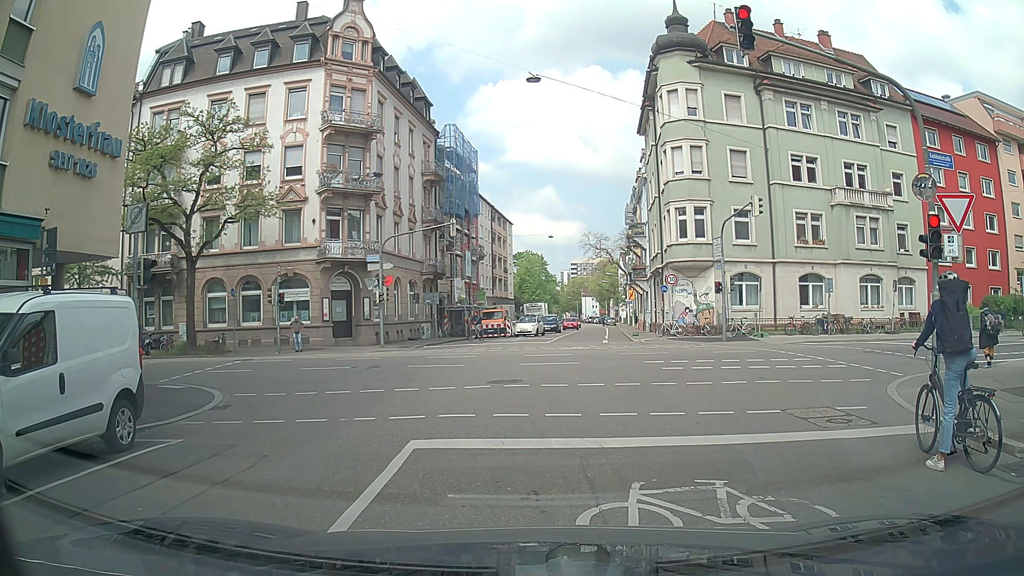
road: residential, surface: asphalt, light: Day
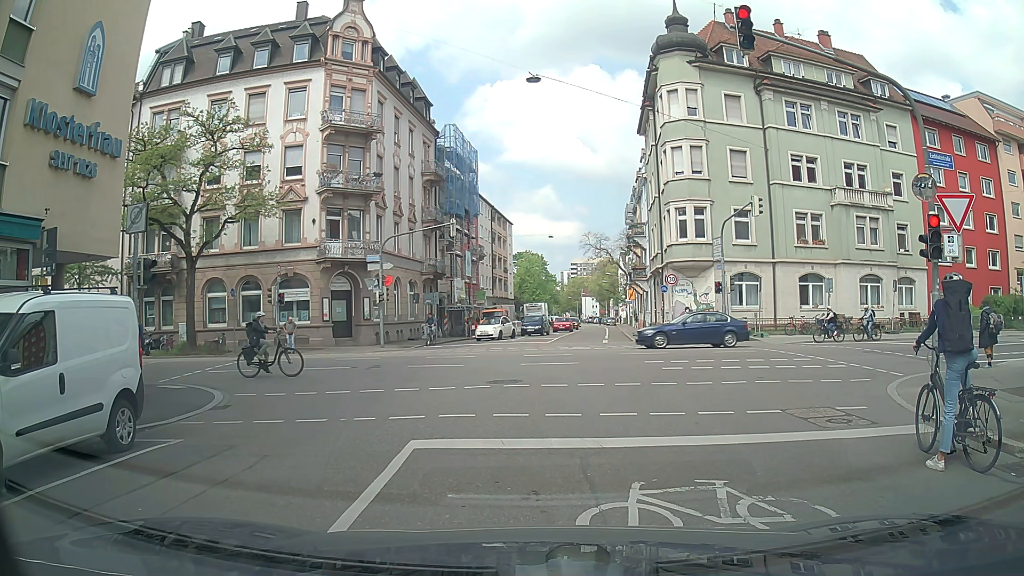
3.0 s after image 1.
(0.0, 0.0) m; 0°
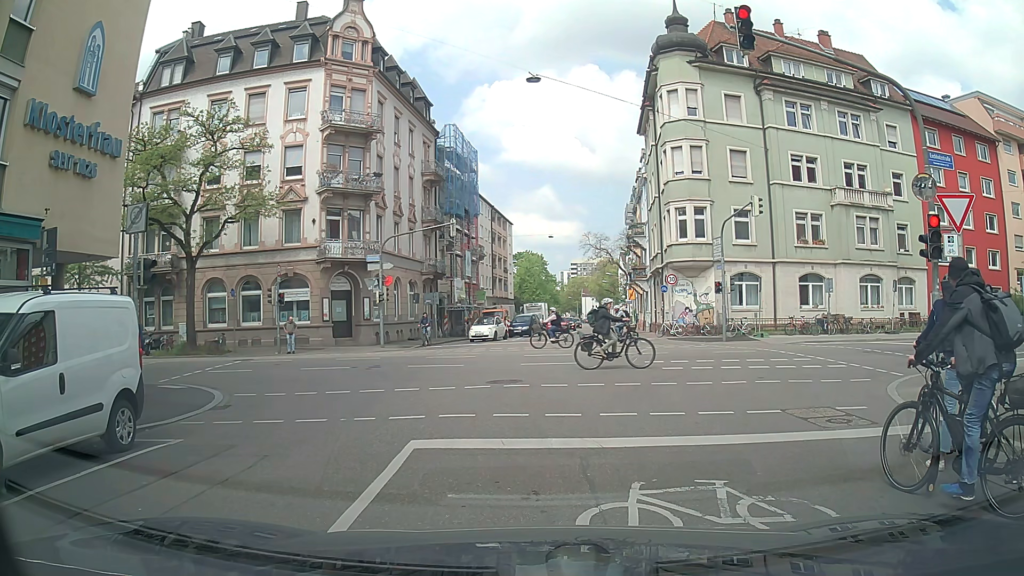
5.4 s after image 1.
(0.0, 0.0) m; 0°
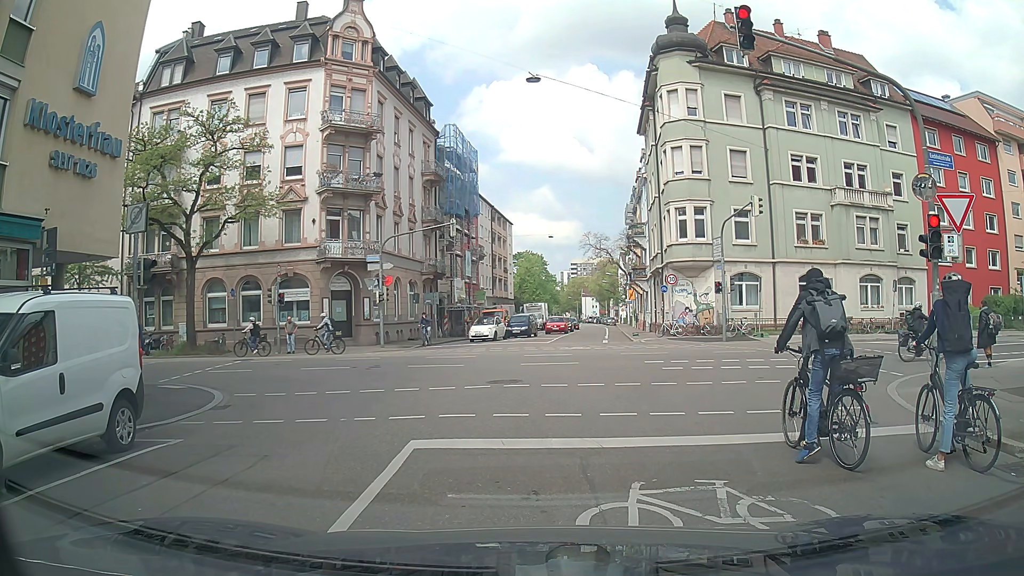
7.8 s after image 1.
(0.0, 0.0) m; 0°
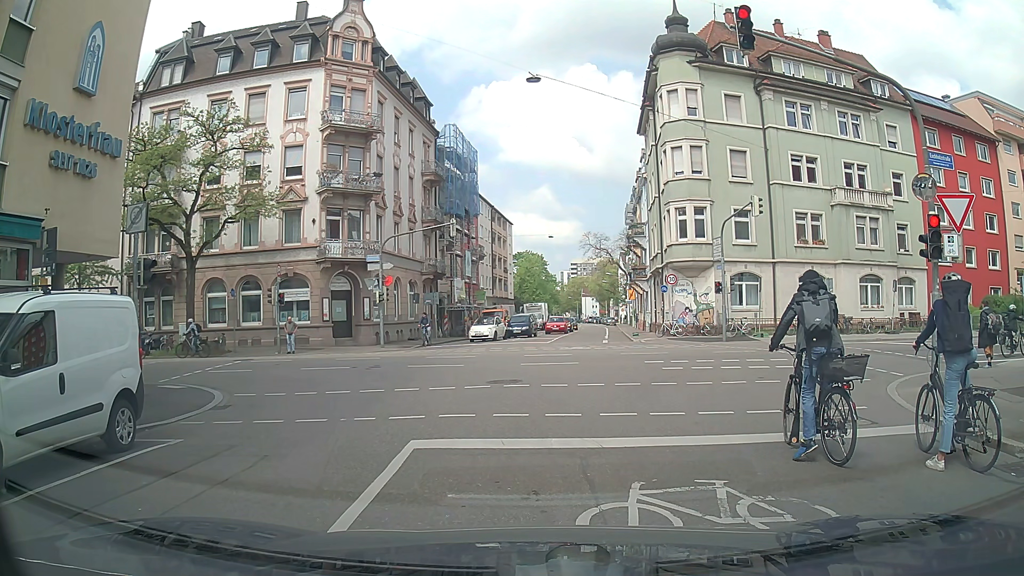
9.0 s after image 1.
(0.0, 0.0) m; 0°
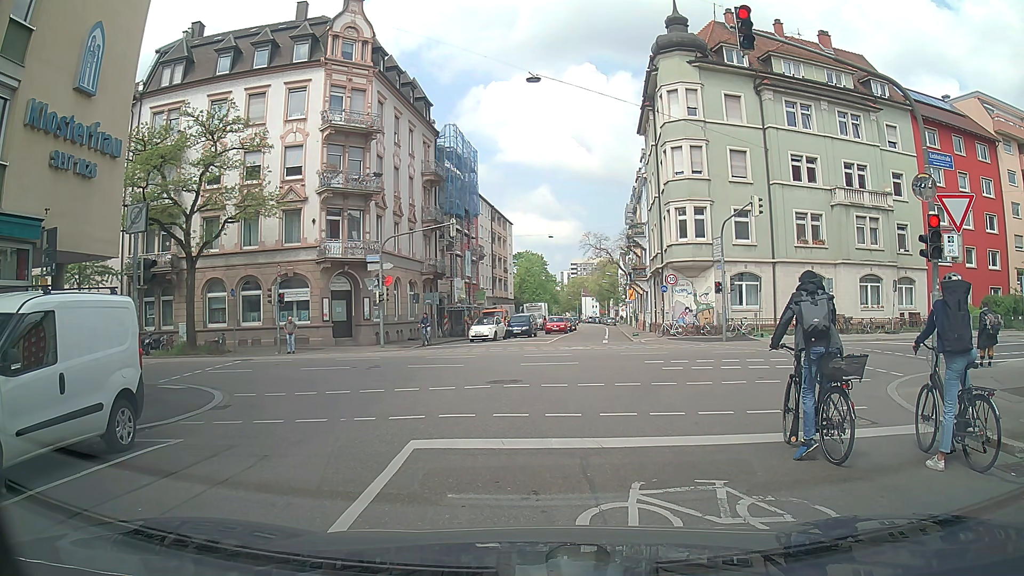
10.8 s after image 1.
(0.0, 0.0) m; 0°
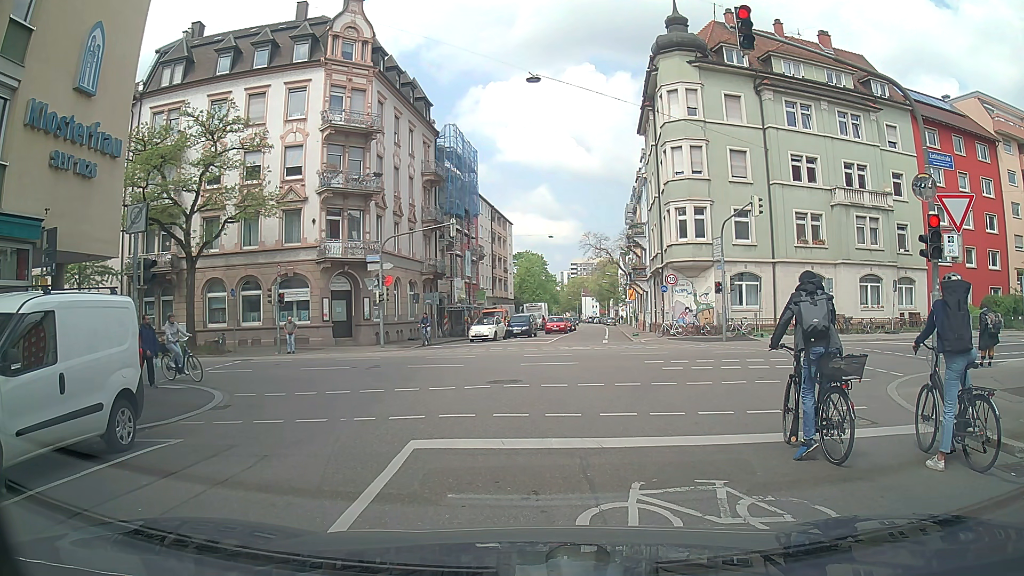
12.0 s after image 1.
(0.0, 0.0) m; 0°
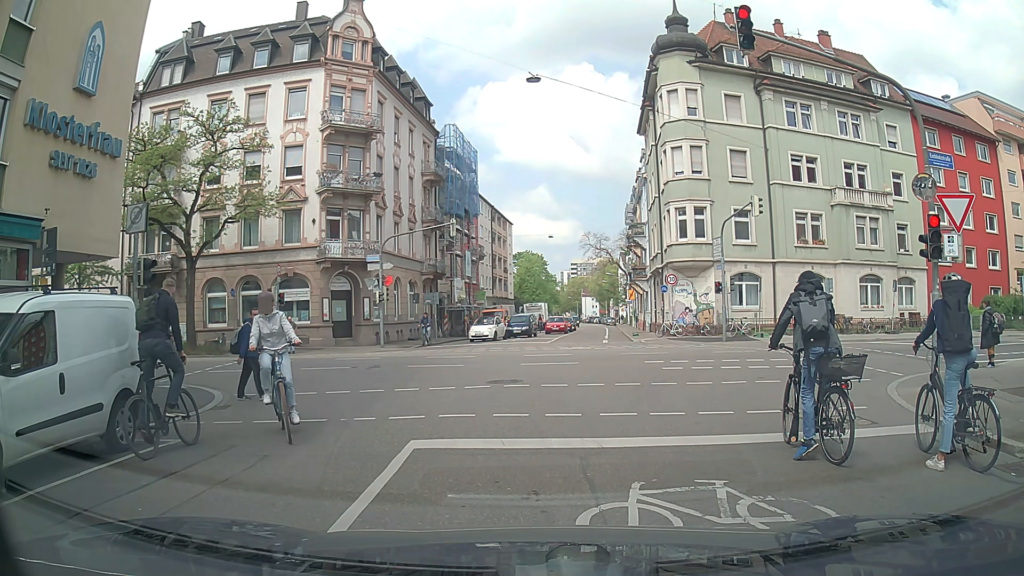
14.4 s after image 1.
(0.0, 0.0) m; 0°
